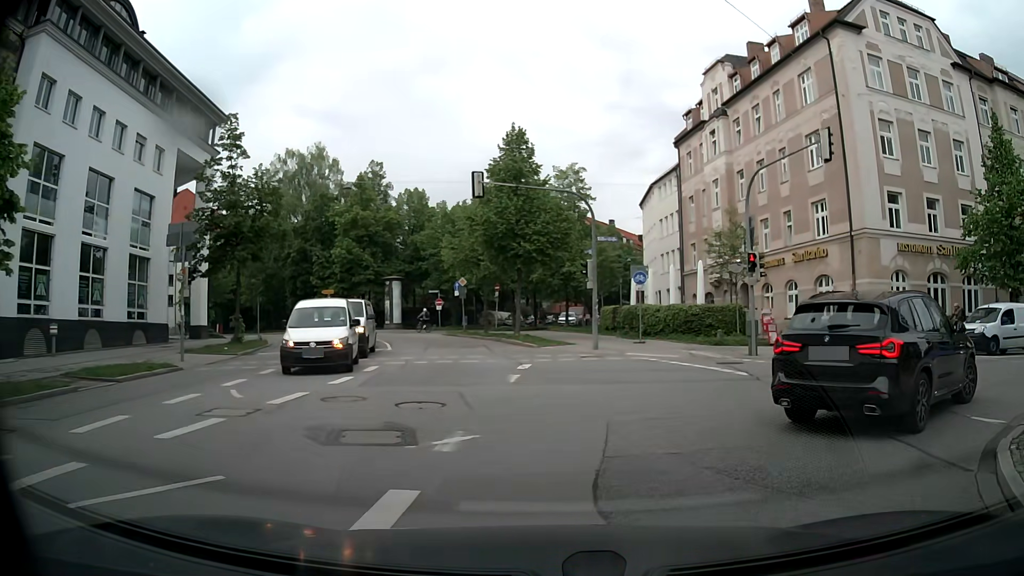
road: tertiary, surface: asphalt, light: Day
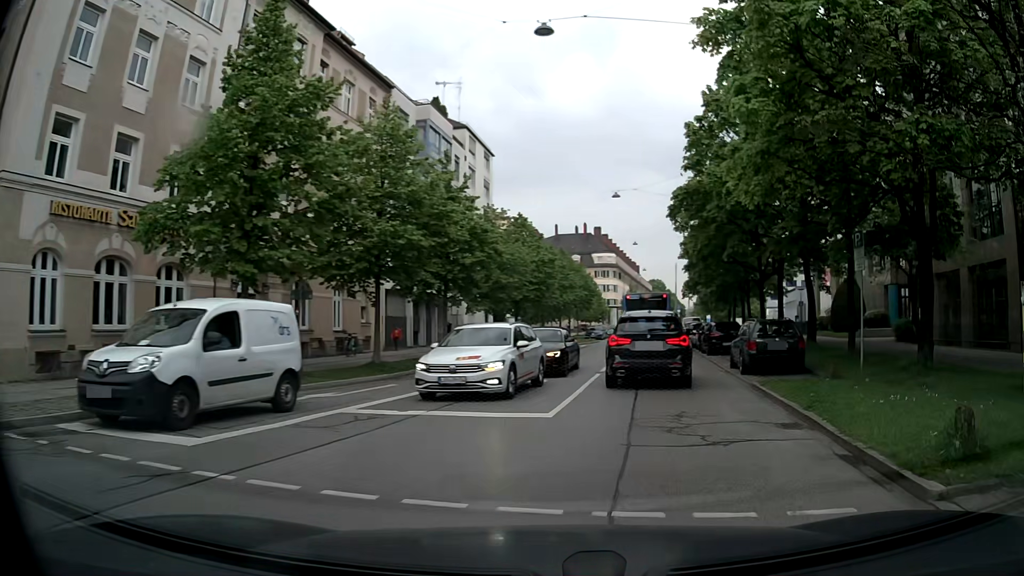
(+7.9, +12.1) m; +67°
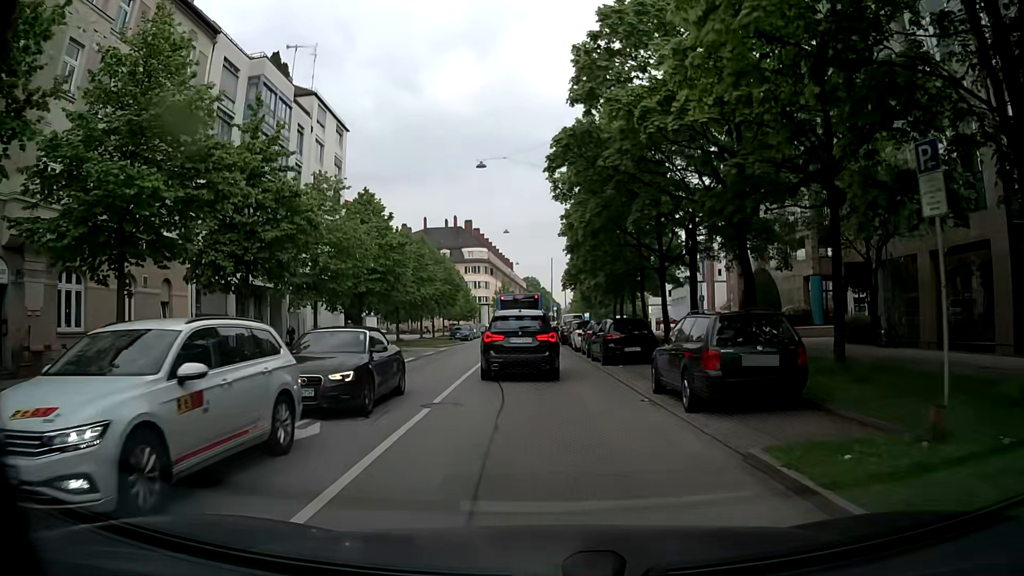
(+1.0, +8.6) m; +11°
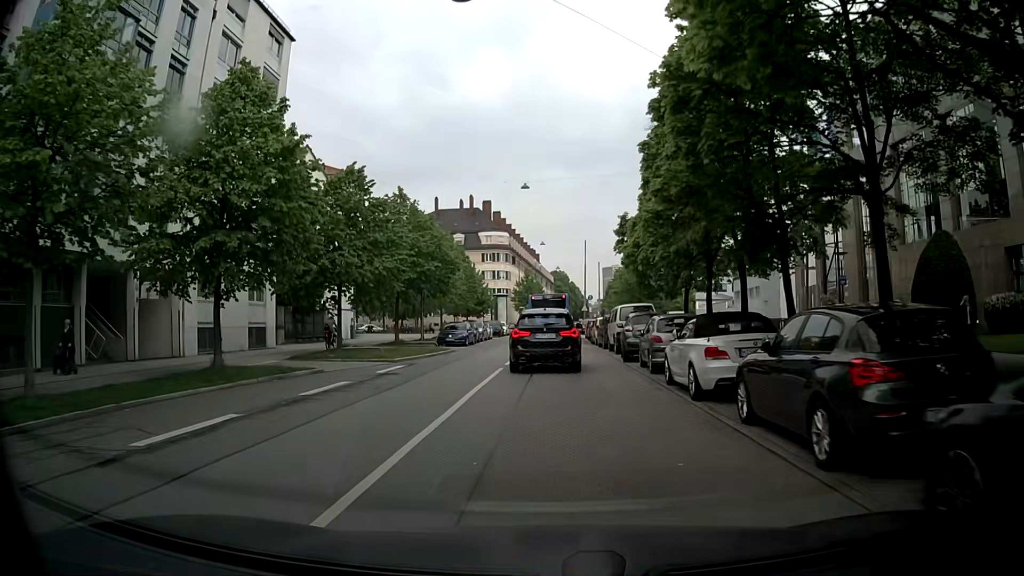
(-0.7, +20.5) m; -3°
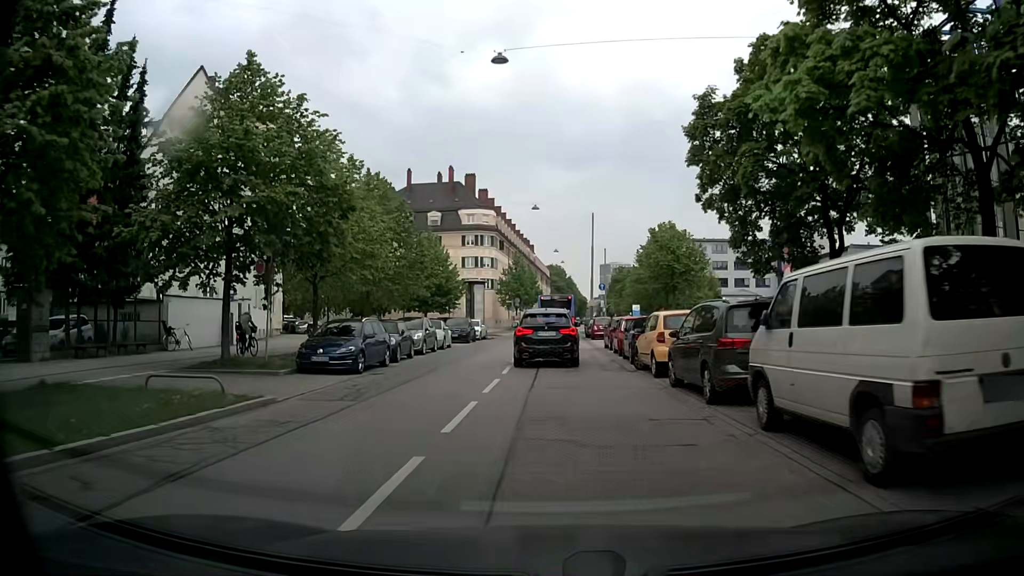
(+0.2, +22.2) m; +1°
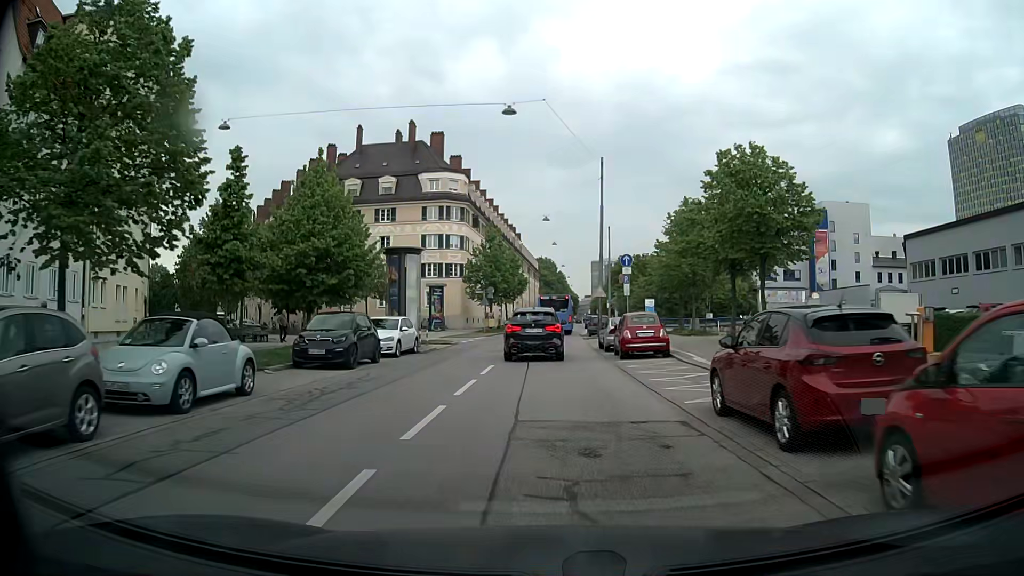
(+0.1, +23.3) m; 0°
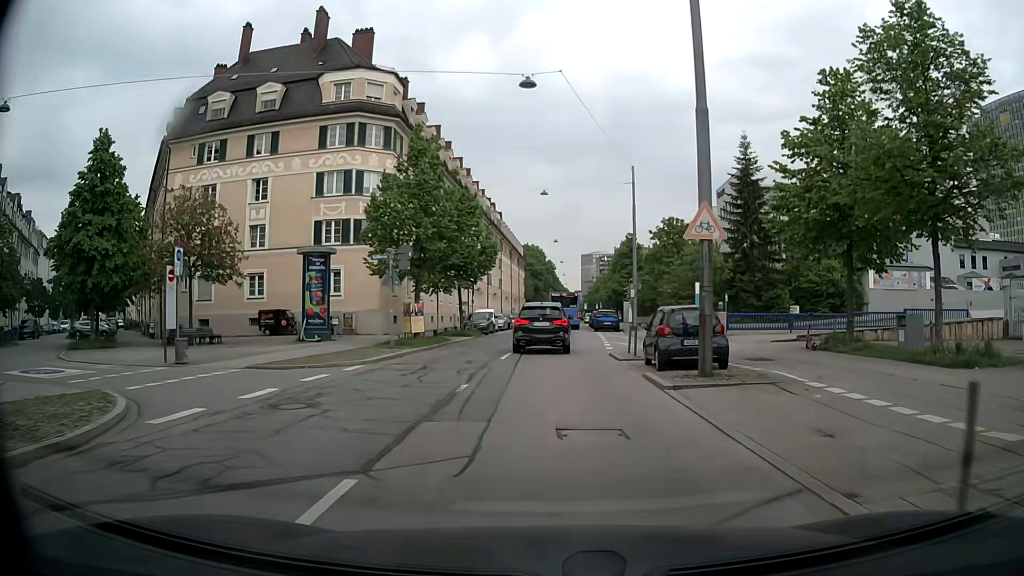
(+0.3, +31.2) m; +2°
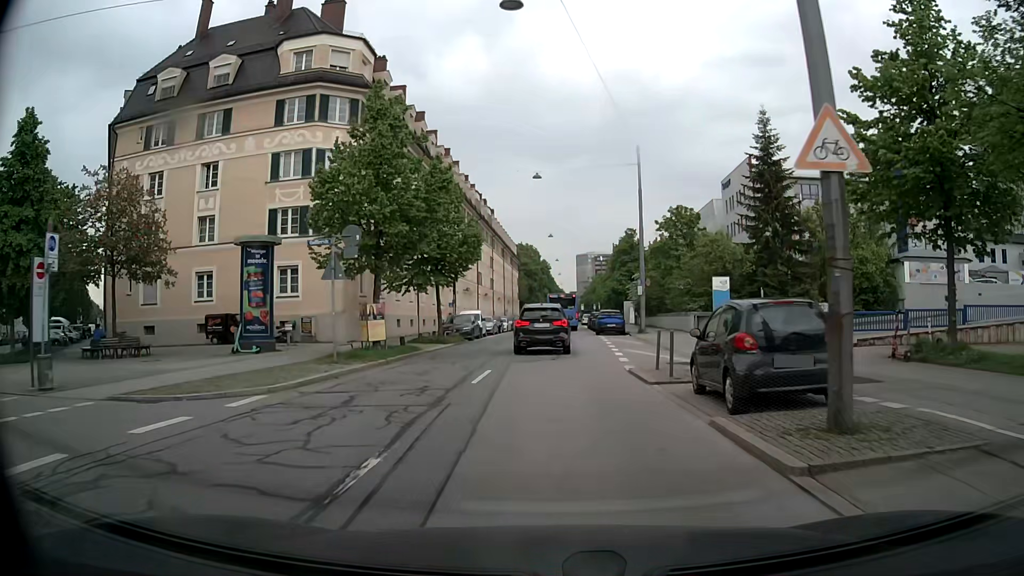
(0.0, +6.4) m; 0°
(0, +10) (0, +20) (+1, +30) (+1, +40) (+1, +50) (+2, +60) (+2, +70) (+3, +80) (+3, +90) (+3, +100) m
